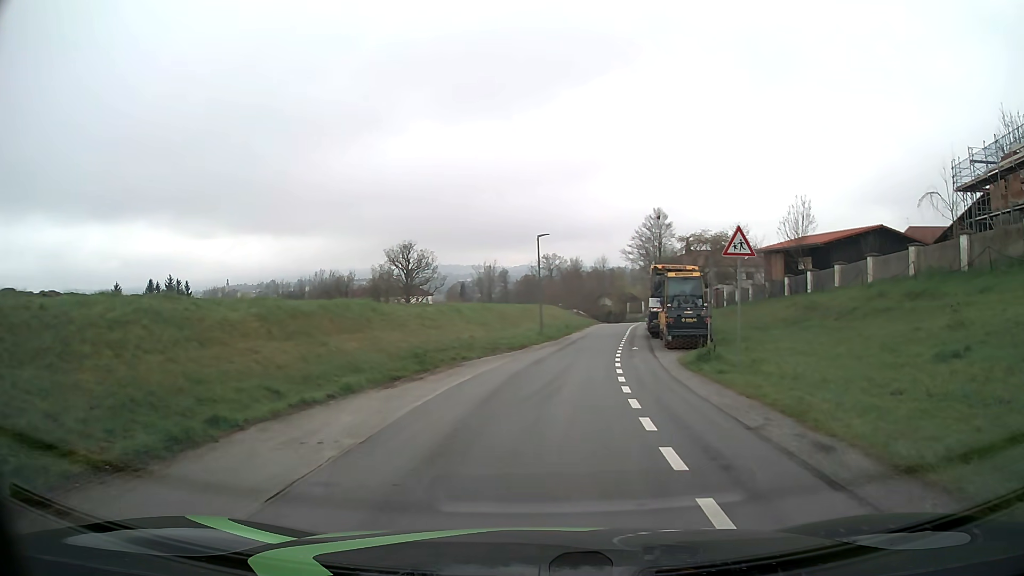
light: Day
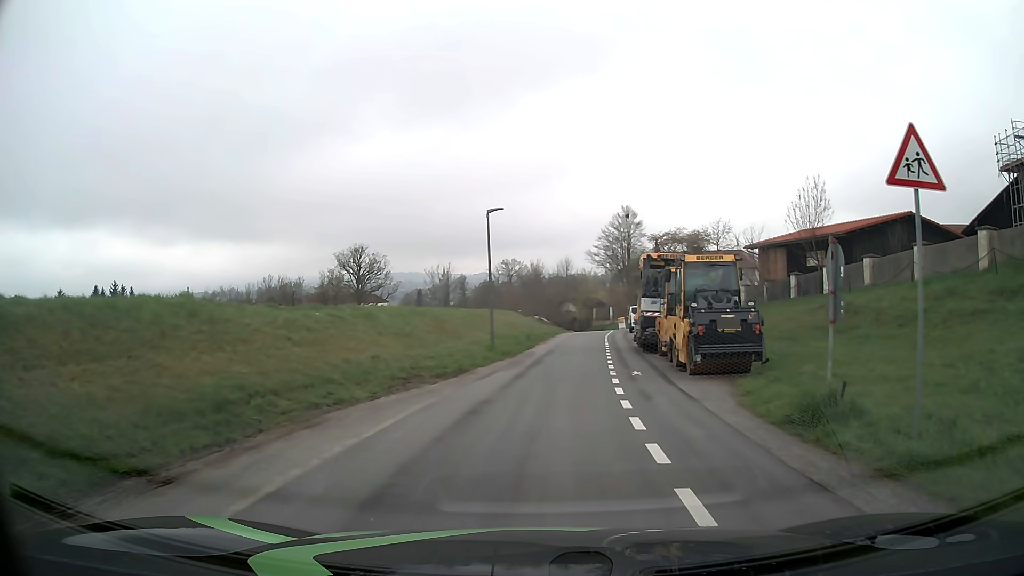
(+0.3, +9.5) m; +3°
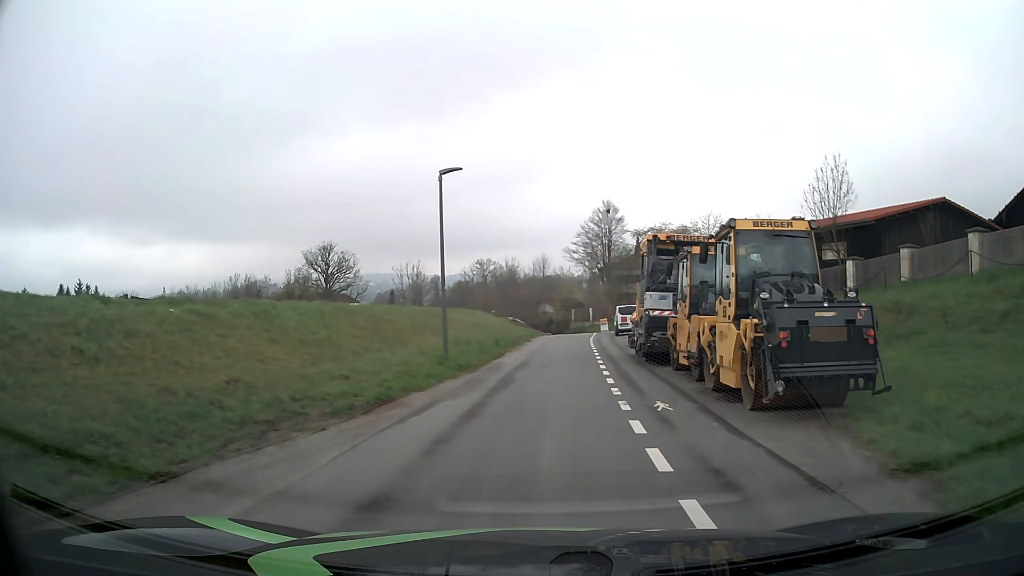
(+0.1, +6.4) m; +2°
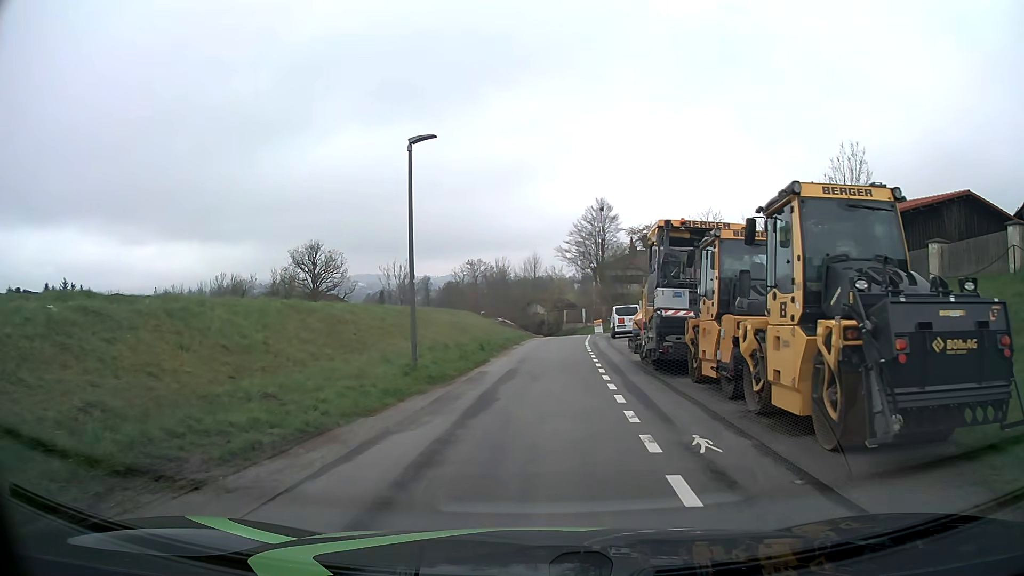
(0.0, +3.2) m; +1°
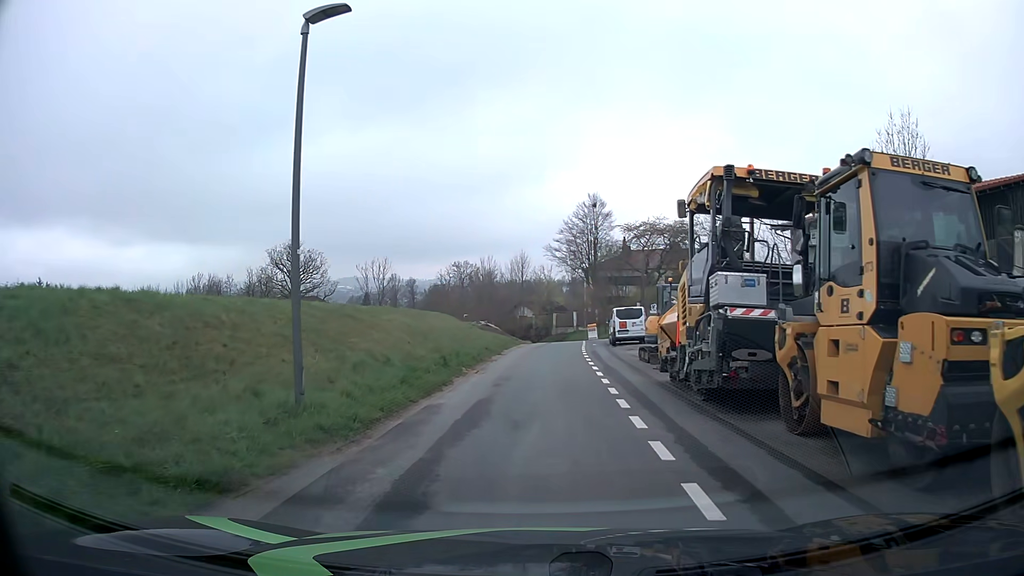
(+0.1, +6.4) m; +1°
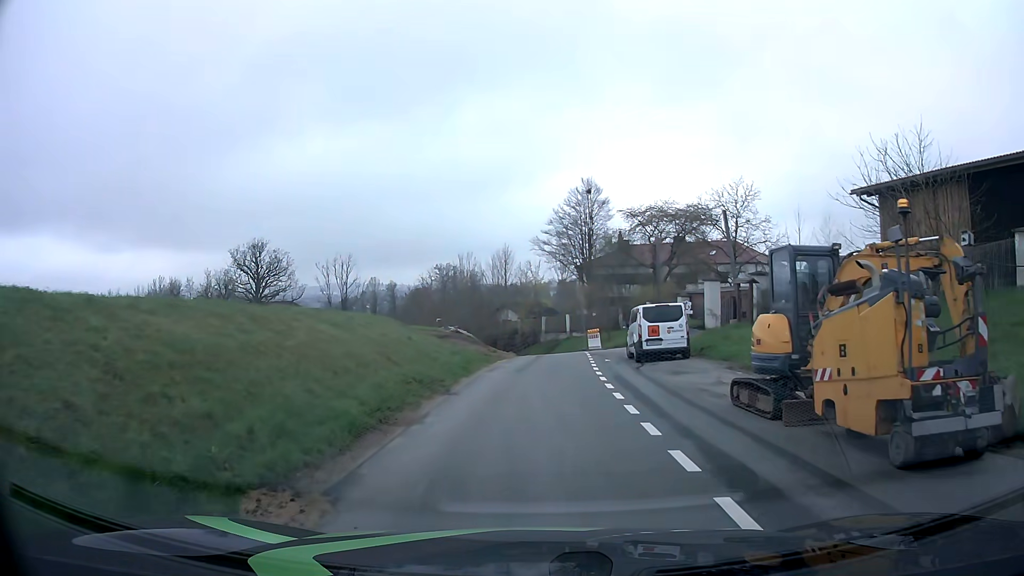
(+0.1, +12.4) m; +1°
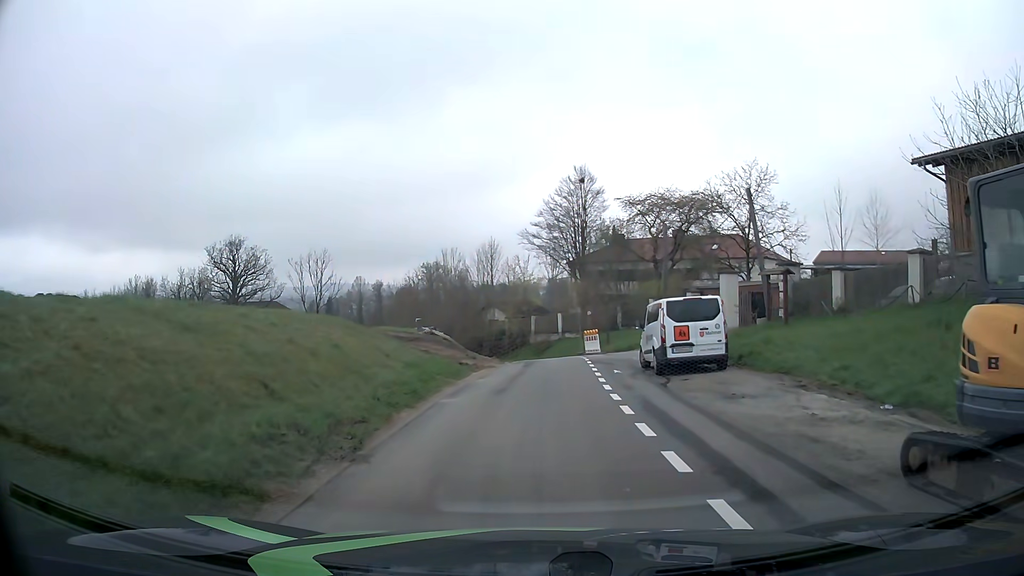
(+0.1, +6.0) m; +1°
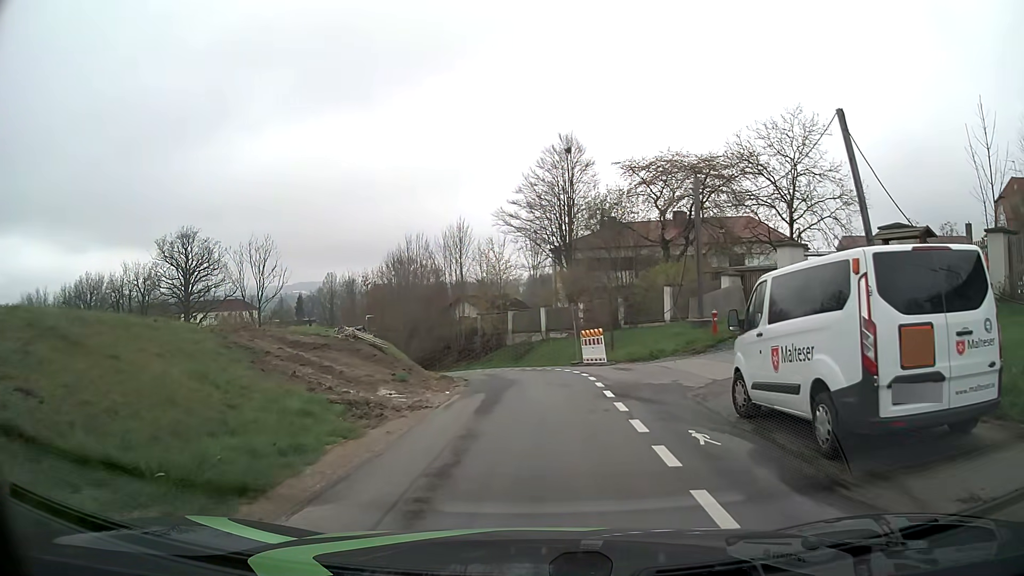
(+0.2, +11.7) m; +2°
(0, +10) (0, +20) (-1, +30) (-4, +40) (-7, +49) (-13, +57) (-20, +64) (-28, +69) (-37, +74) (-46, +78) m
